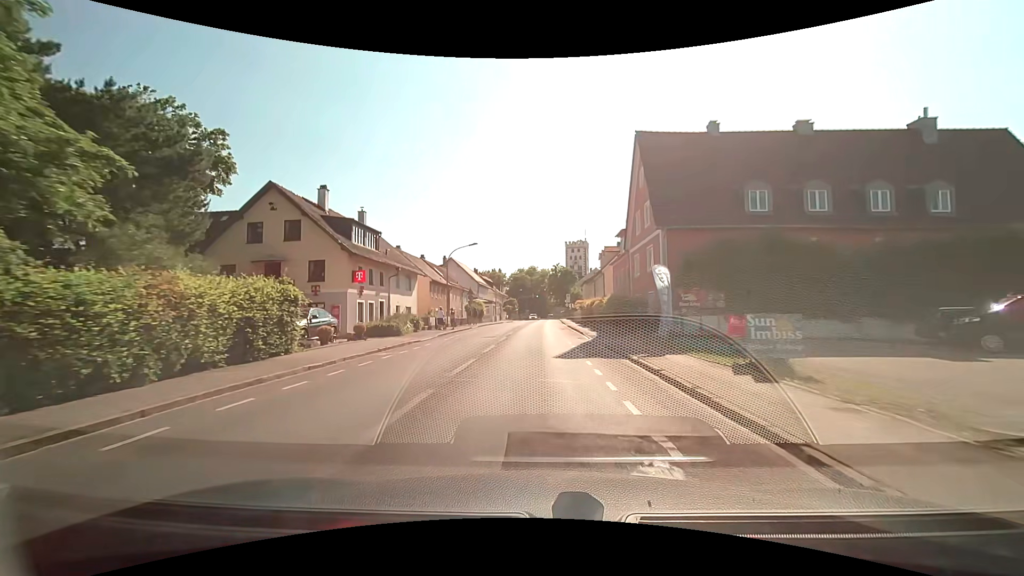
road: secondary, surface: asphalt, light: Day
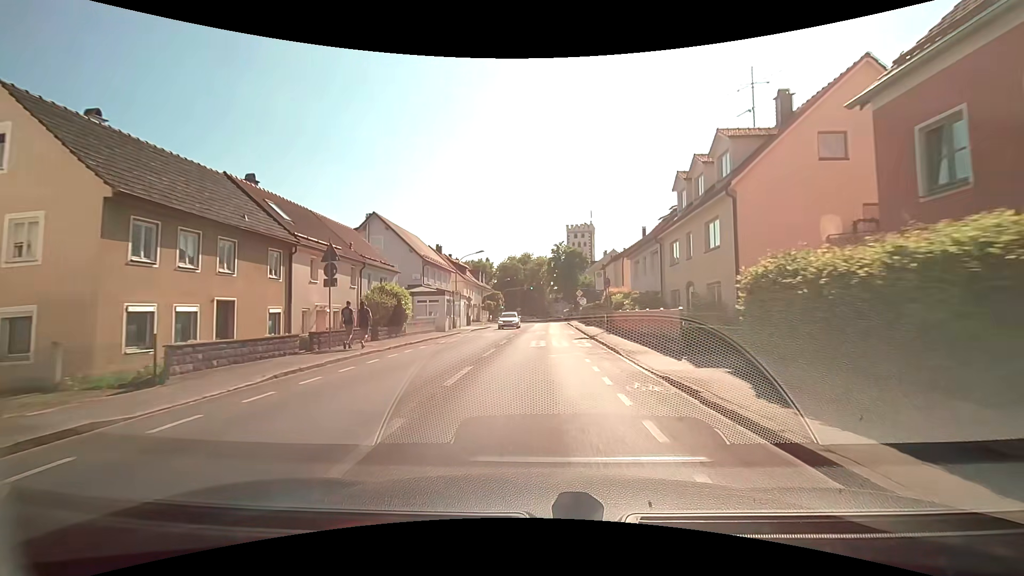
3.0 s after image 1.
(-0.8, +37.2) m; -2°
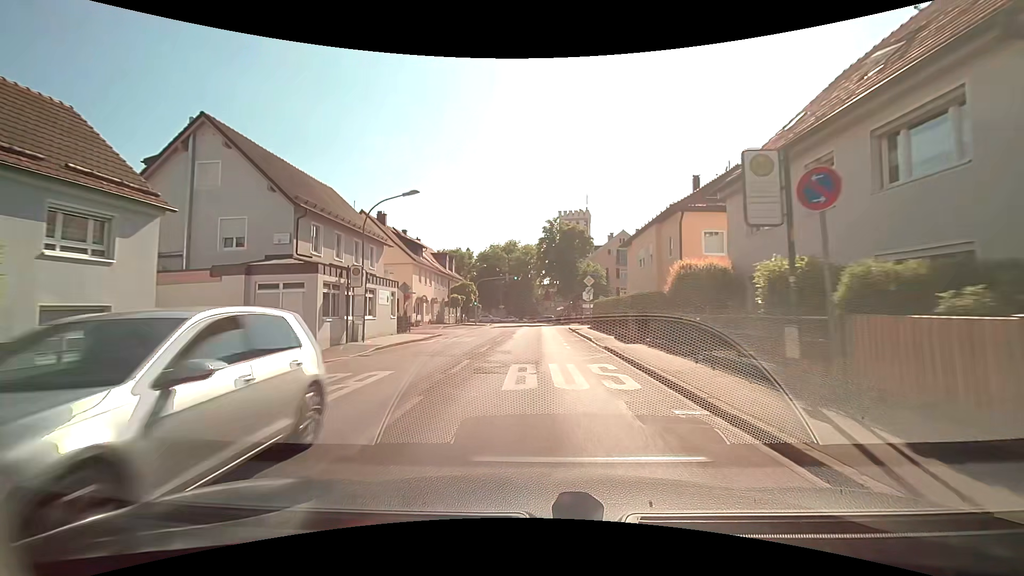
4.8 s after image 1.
(0.0, +22.3) m; +2°
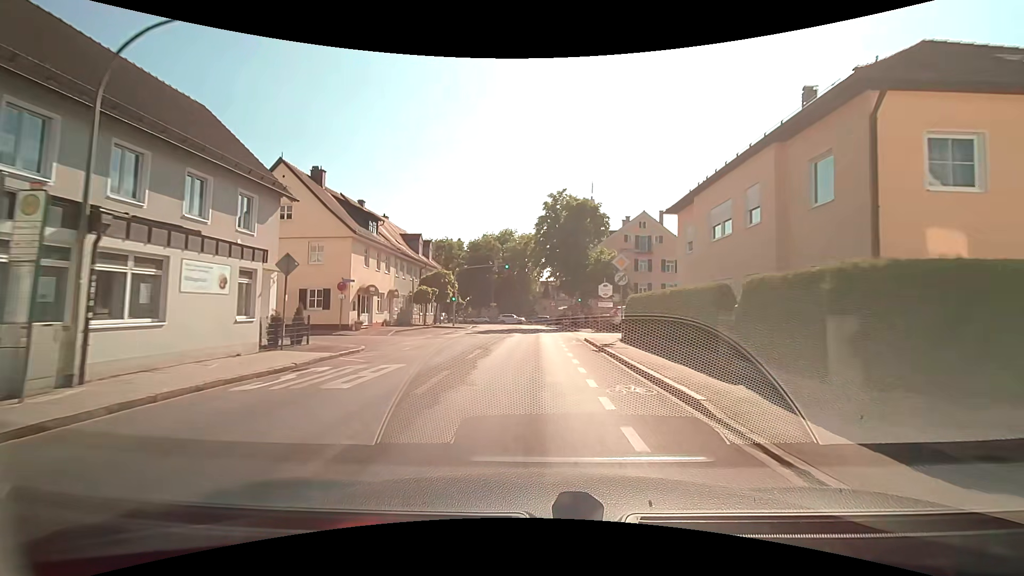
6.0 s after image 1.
(-0.1, +14.6) m; -2°
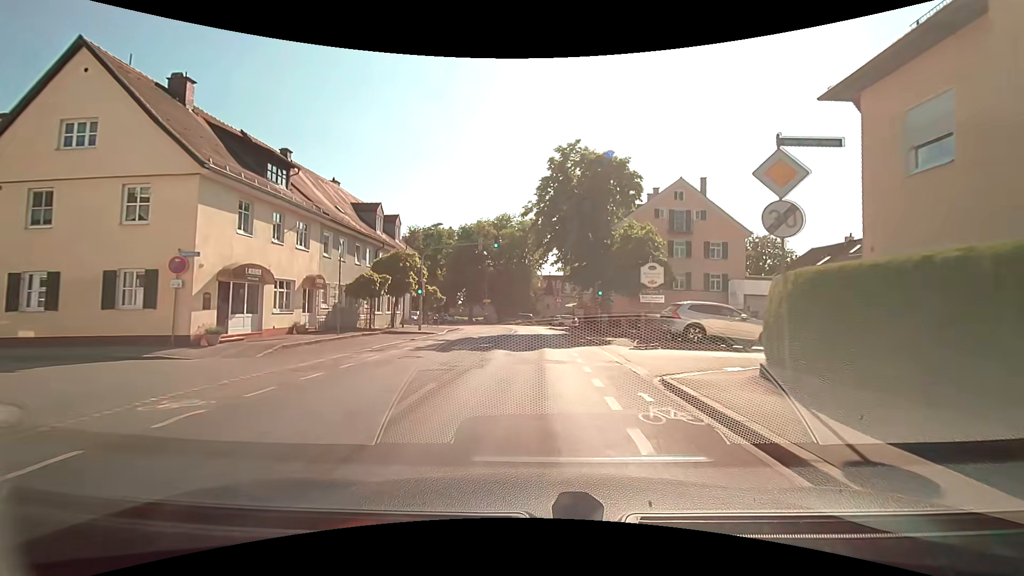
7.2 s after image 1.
(+0.4, +14.1) m; +2°
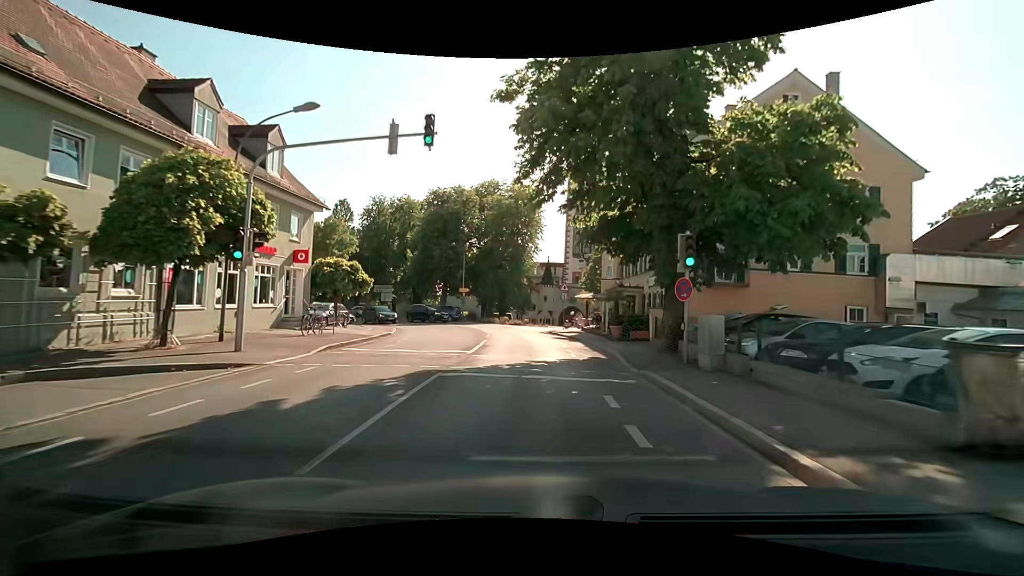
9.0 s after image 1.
(+0.1, +19.6) m; +1°
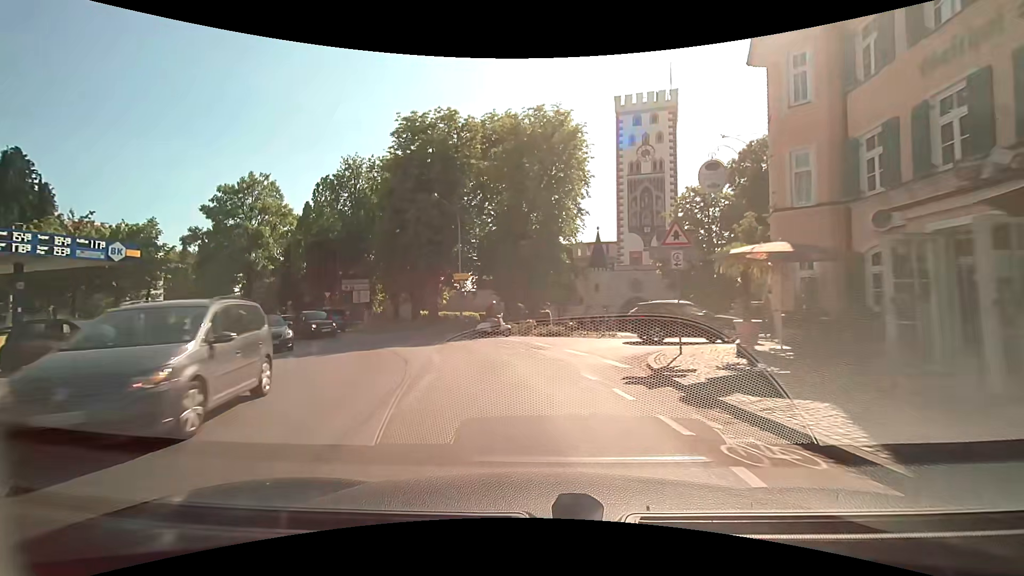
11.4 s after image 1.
(-0.2, +23.8) m; -5°
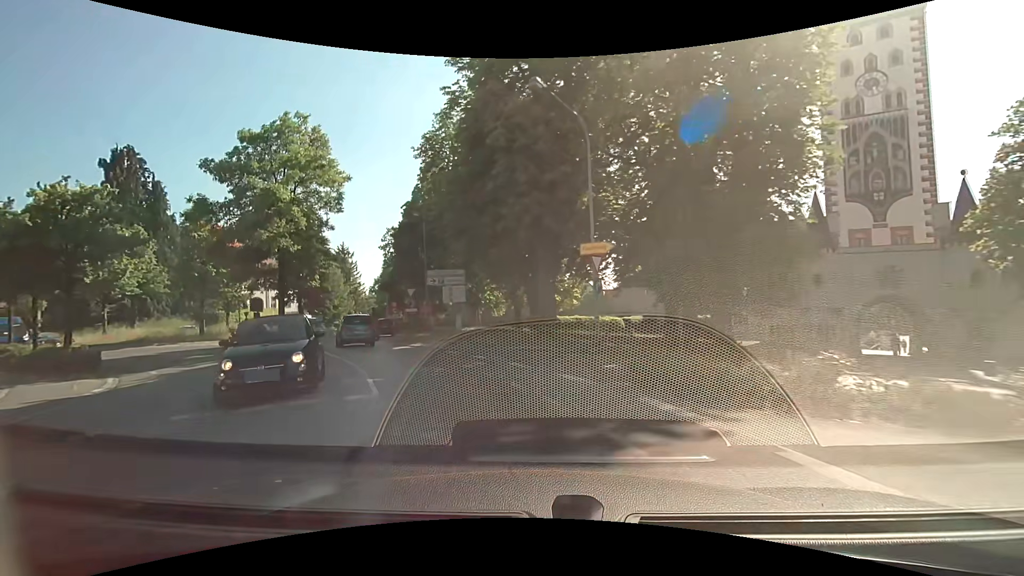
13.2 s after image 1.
(-1.2, +16.1) m; -10°
